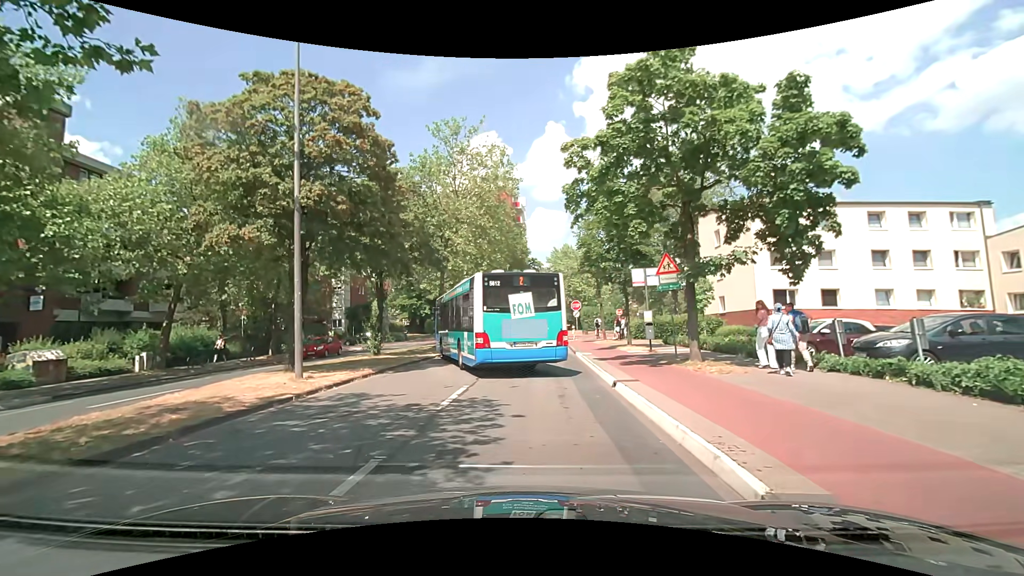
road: unclassified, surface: asphalt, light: Day
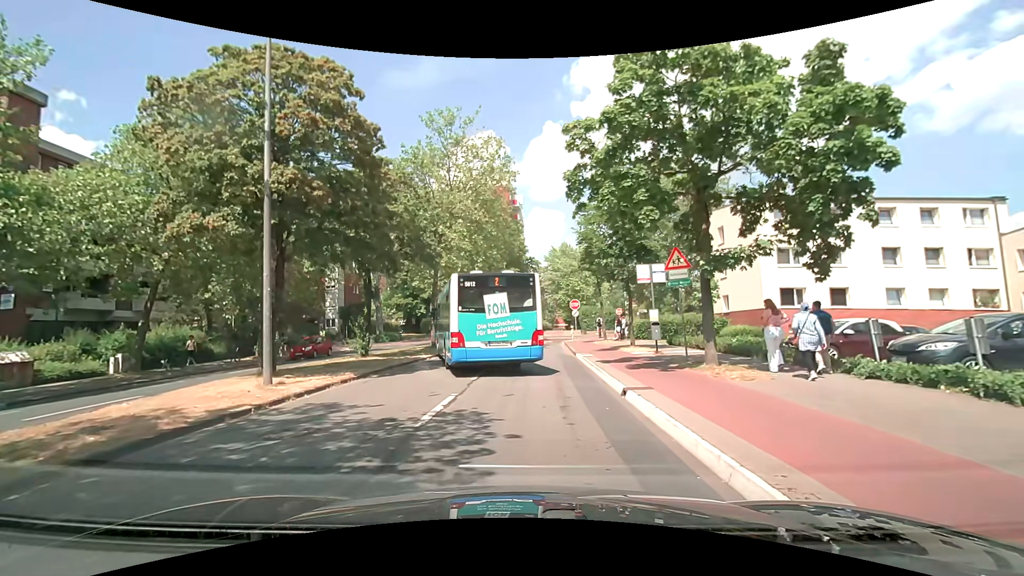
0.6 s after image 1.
(0.0, +1.5) m; 0°
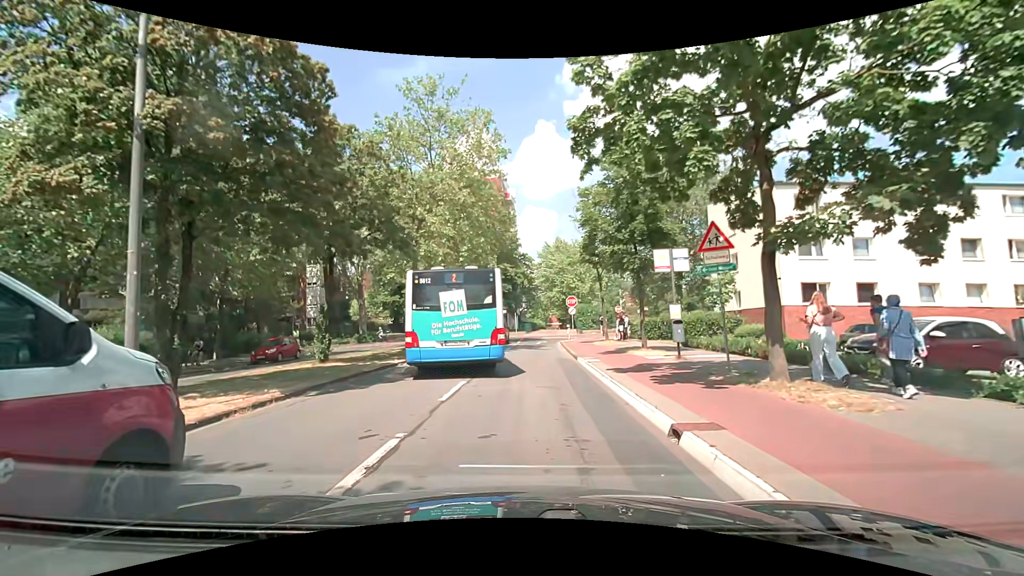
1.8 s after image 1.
(0.0, +3.8) m; +3°
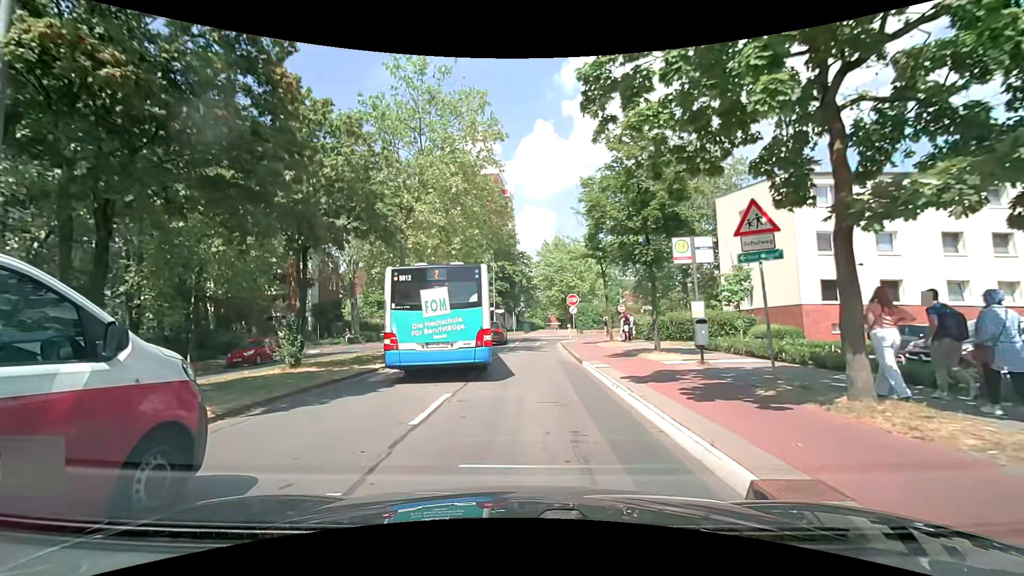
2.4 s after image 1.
(-0.1, +2.2) m; -2°
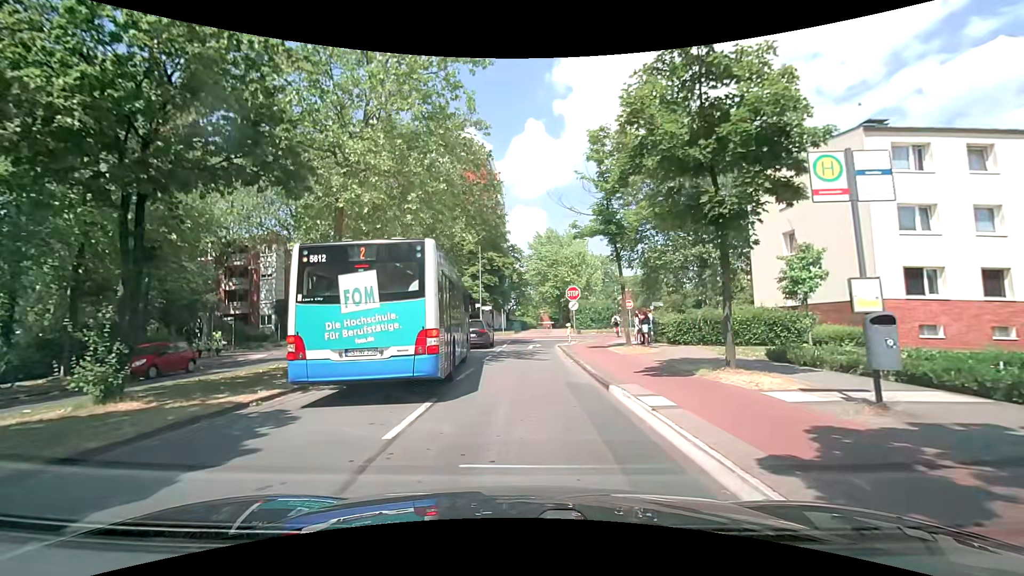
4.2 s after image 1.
(0.0, +7.1) m; 0°
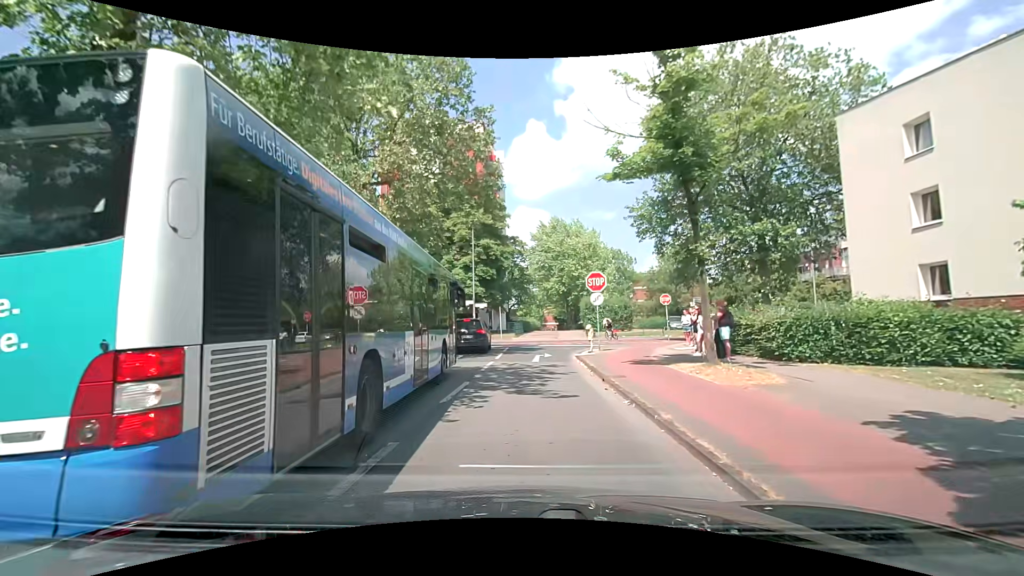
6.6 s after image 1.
(+0.1, +9.4) m; +1°
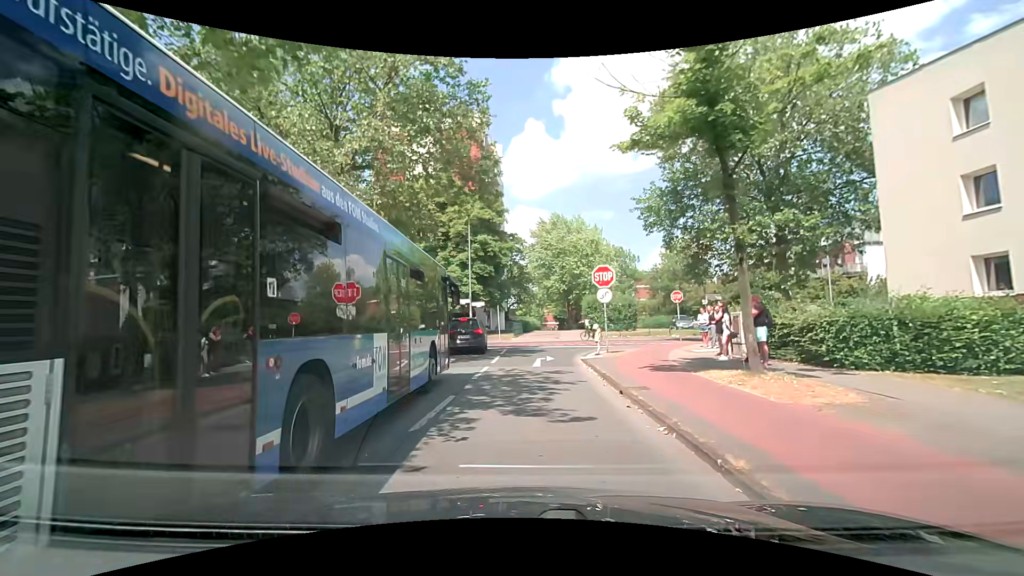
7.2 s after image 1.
(0.0, +2.3) m; -2°
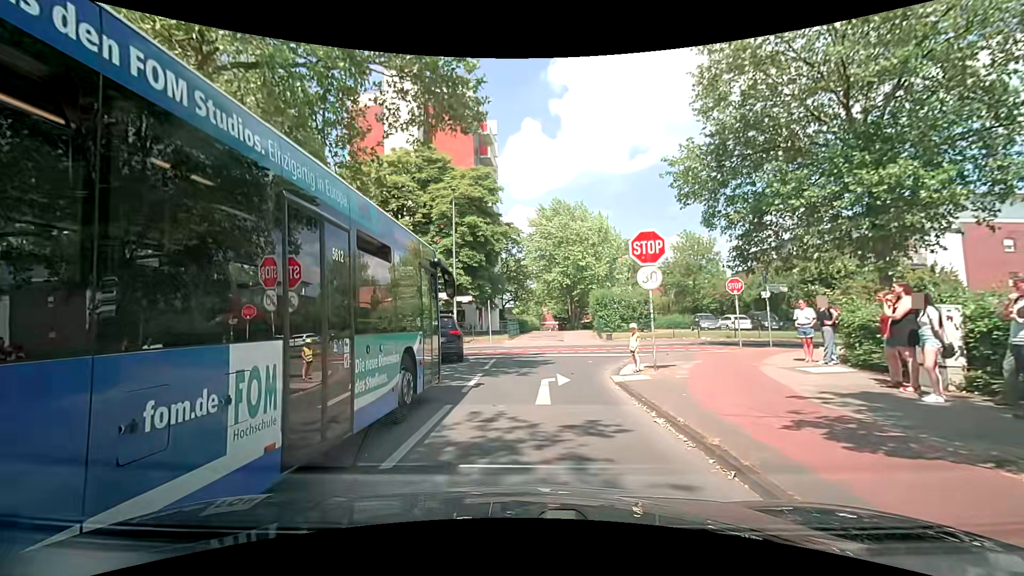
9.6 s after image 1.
(+0.1, +7.6) m; 0°
